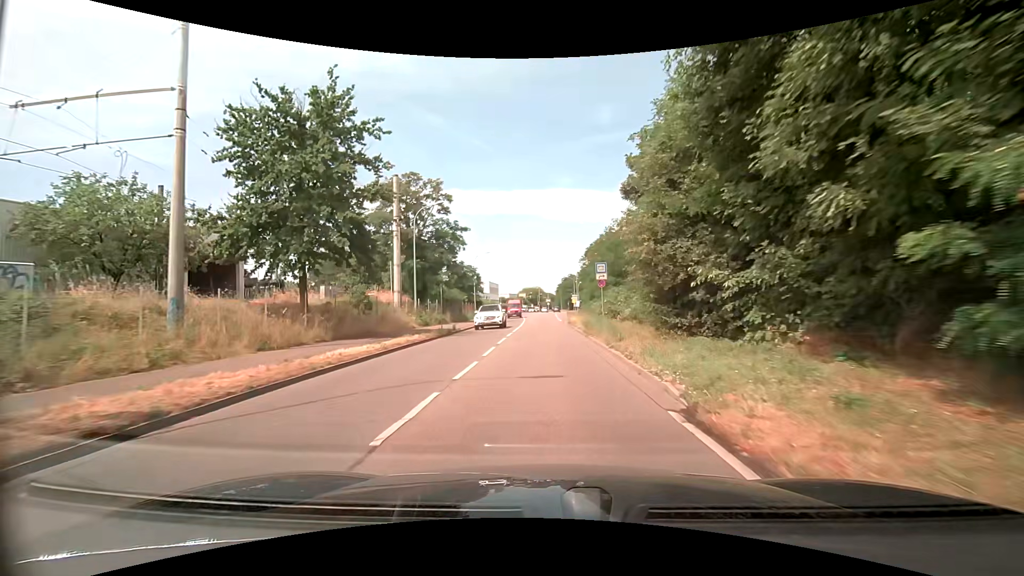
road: secondary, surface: asphalt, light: Day
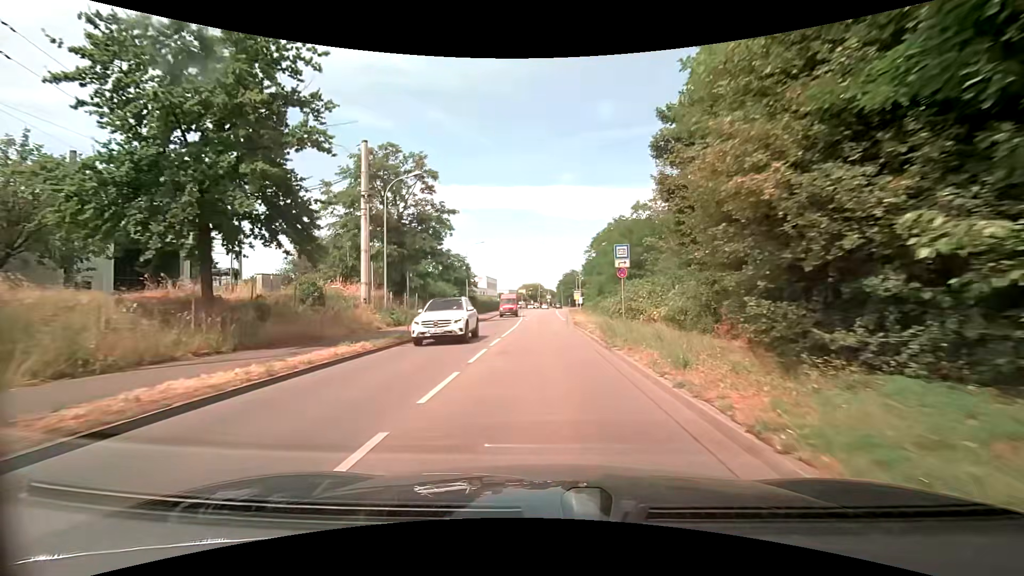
(0.0, +7.1) m; 0°
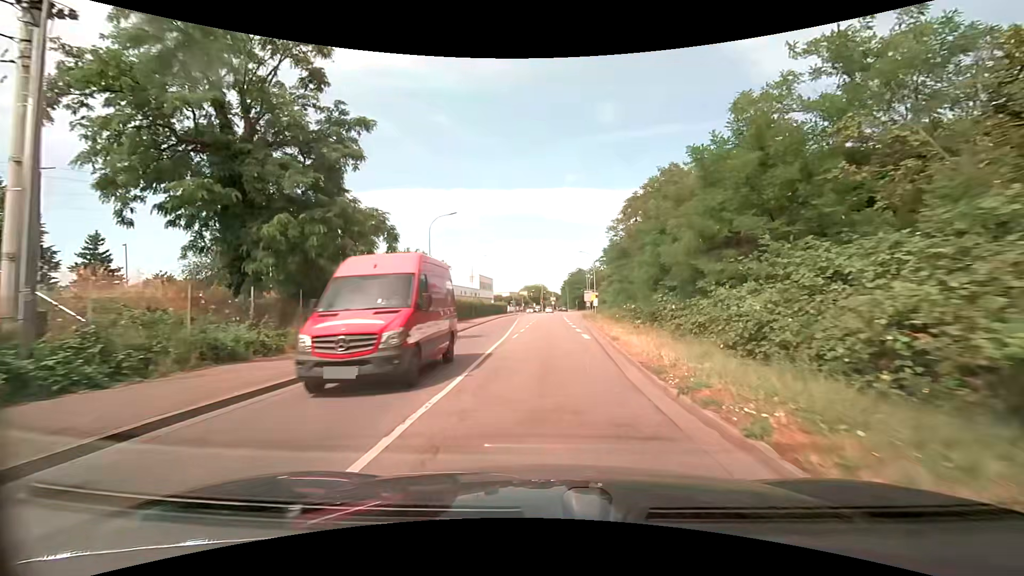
(0.0, +21.4) m; 0°
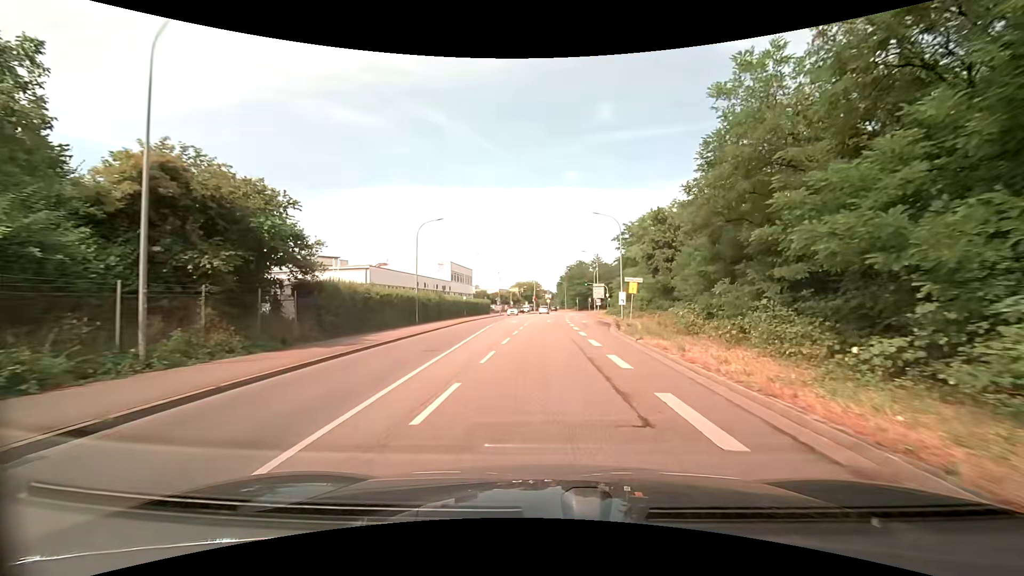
(-0.2, +28.6) m; 0°
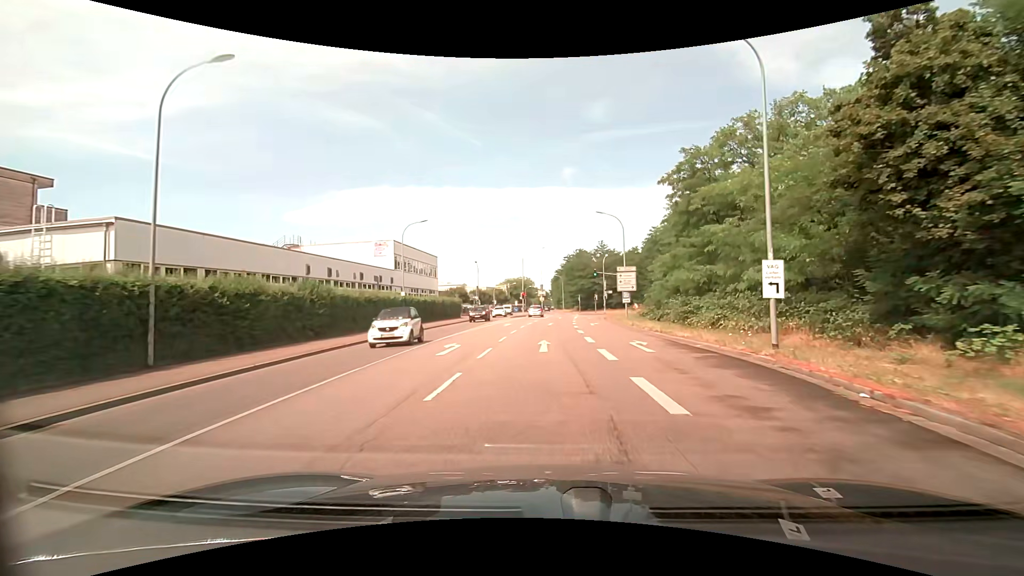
(+0.3, +28.6) m; +1°
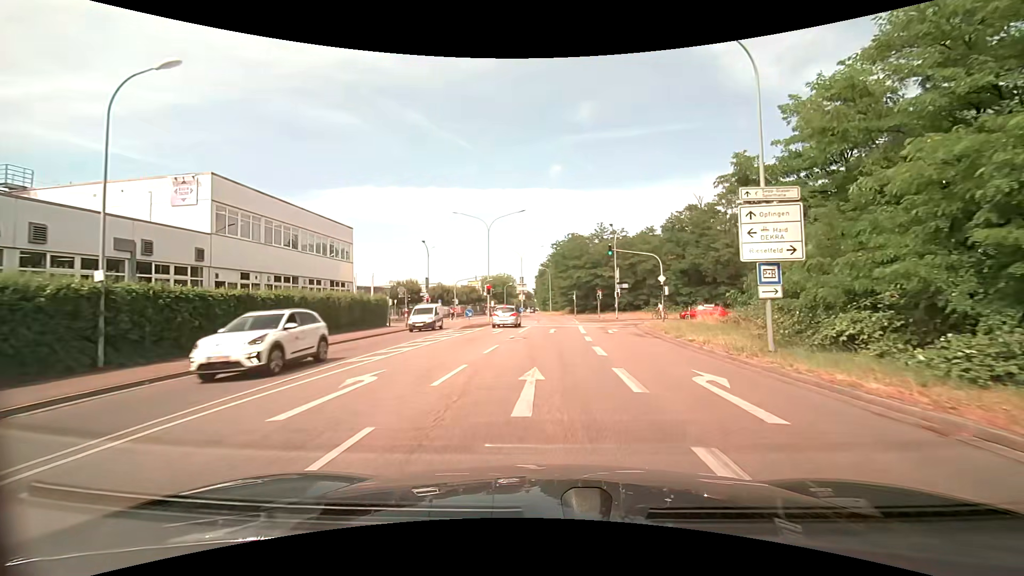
(+0.4, +28.6) m; +2°
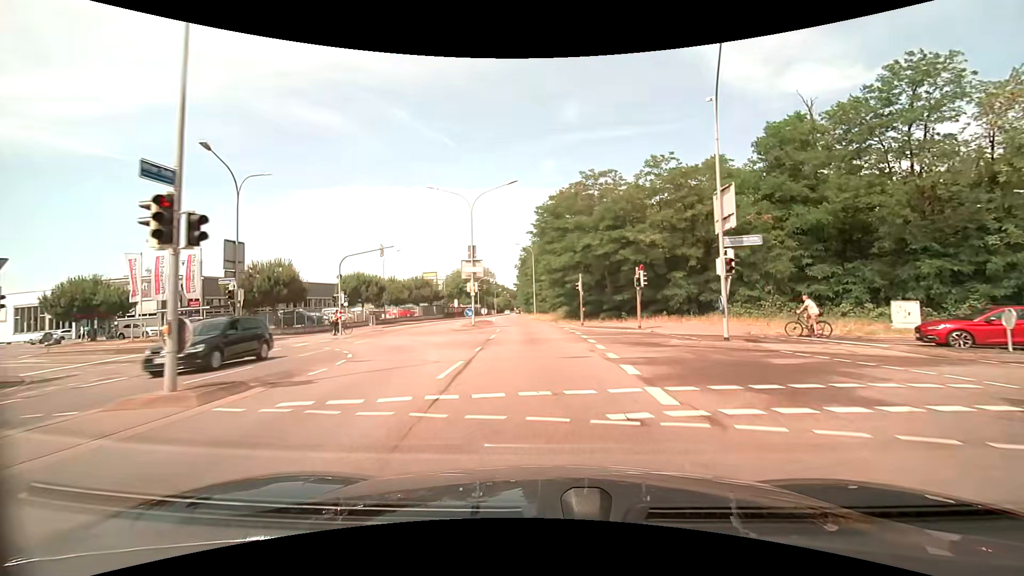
(+1.0, +35.8) m; +2°
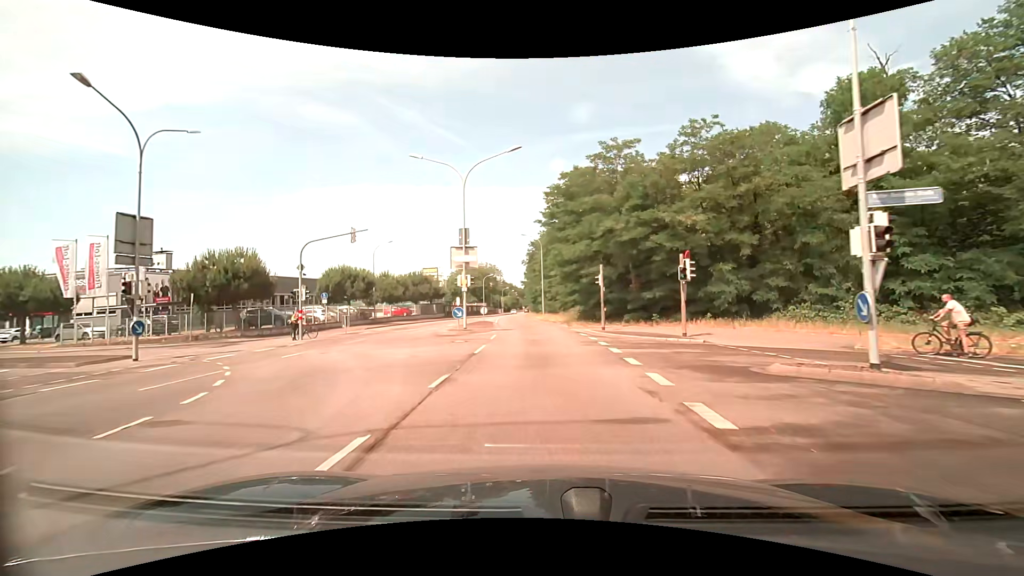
(-0.1, +7.2) m; -1°
(0, +10) (-1, +20) (-1, +30) (-2, +40) (-3, +50) (-4, +60) (-5, +70) (-5, +80) (-6, +90) (-6, +100) m
